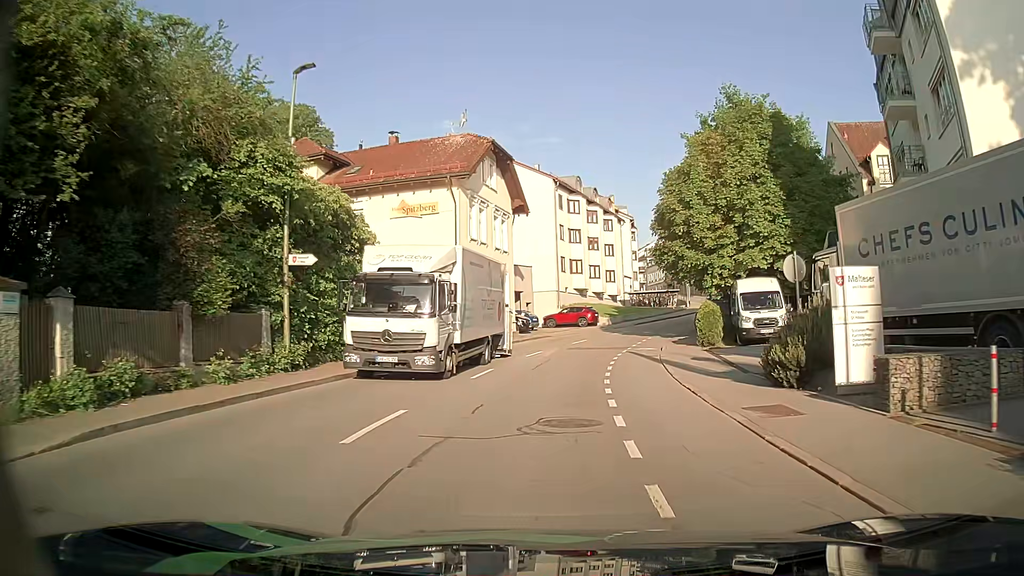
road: tertiary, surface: asphalt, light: Day
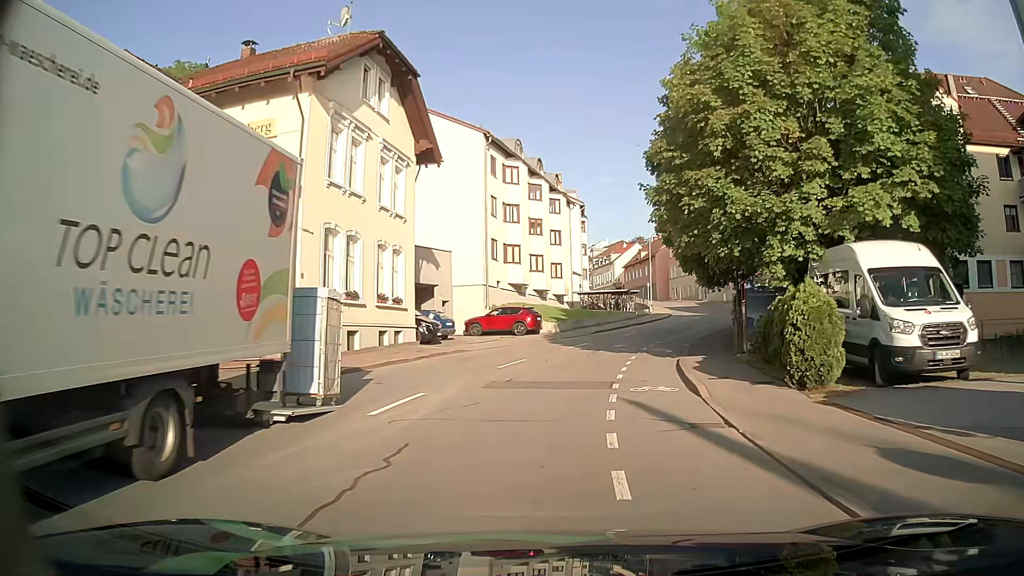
(+0.9, +15.6) m; +6°
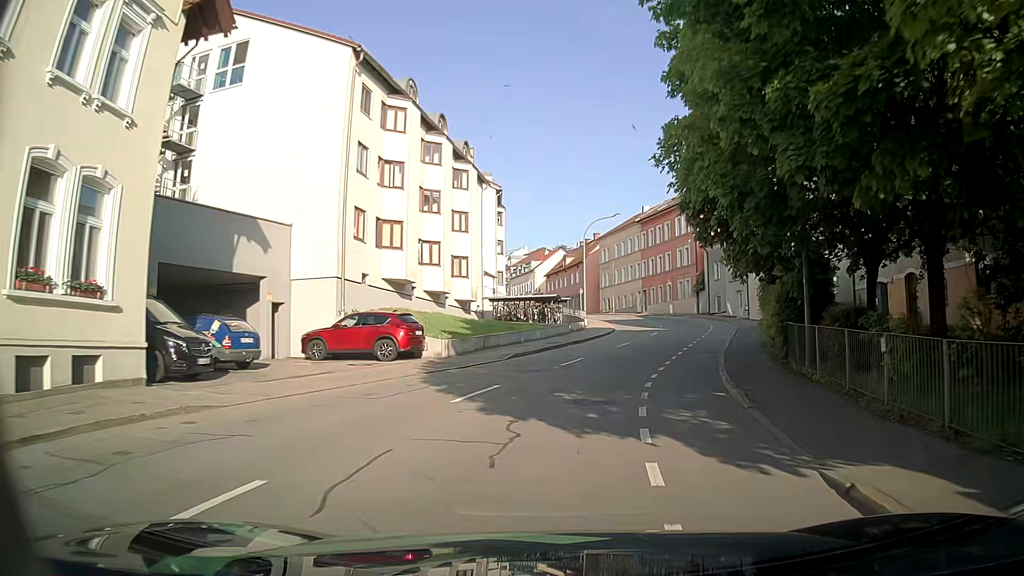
(+0.8, +15.7) m; +7°
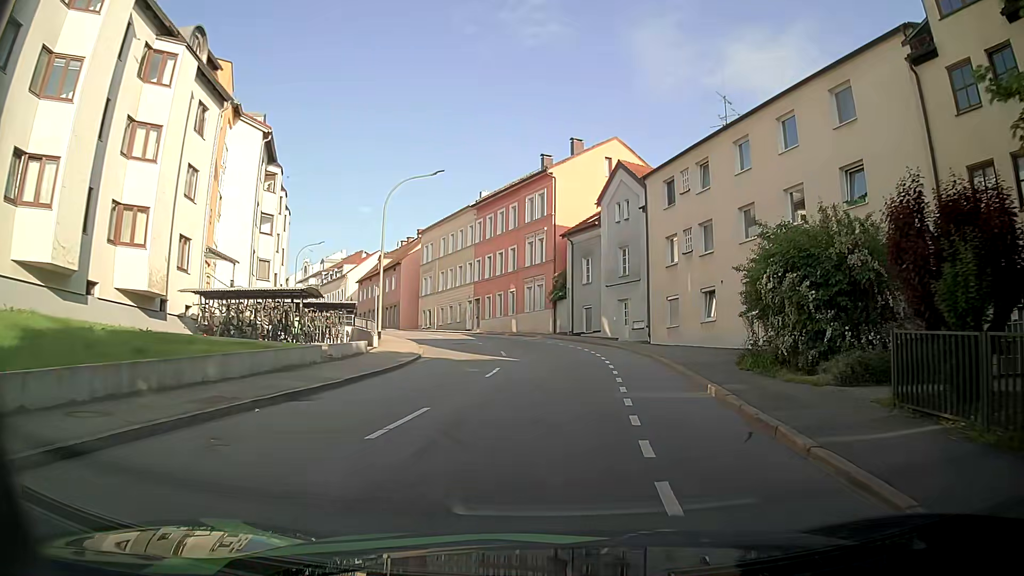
(+2.7, +20.9) m; +15°
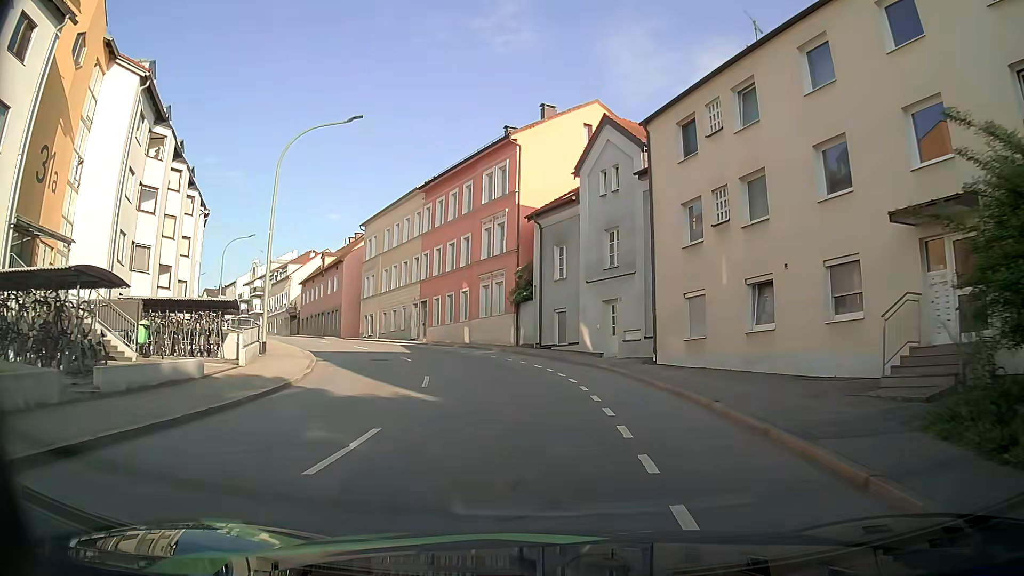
(+0.4, +10.7) m; +3°
(0, +10) (-1, +20) (-4, +30) (-8, +39) (-14, +47) (-19, +55) (-25, +63) (-31, +72) (-37, +80) (-43, +88) m
